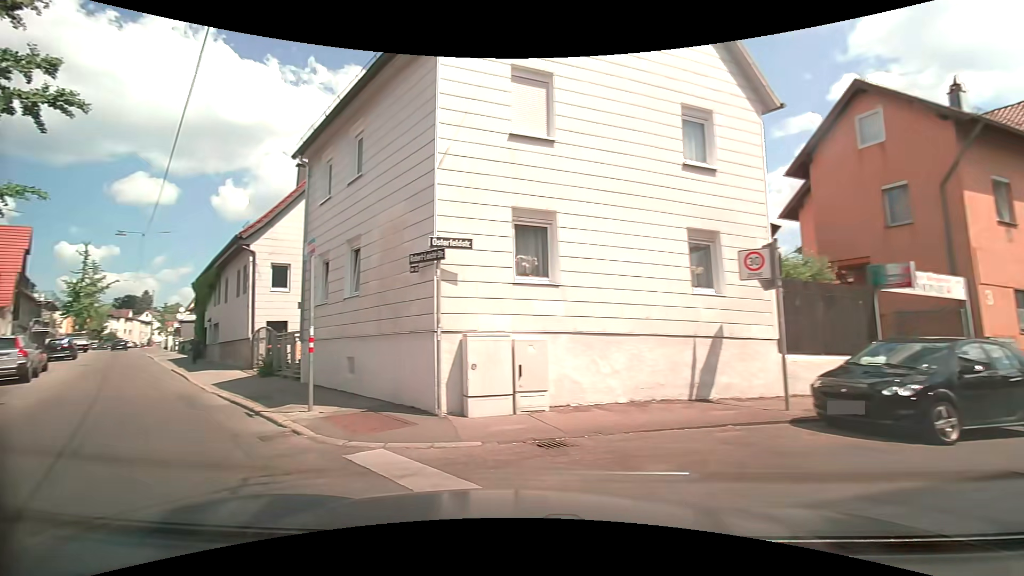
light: Day
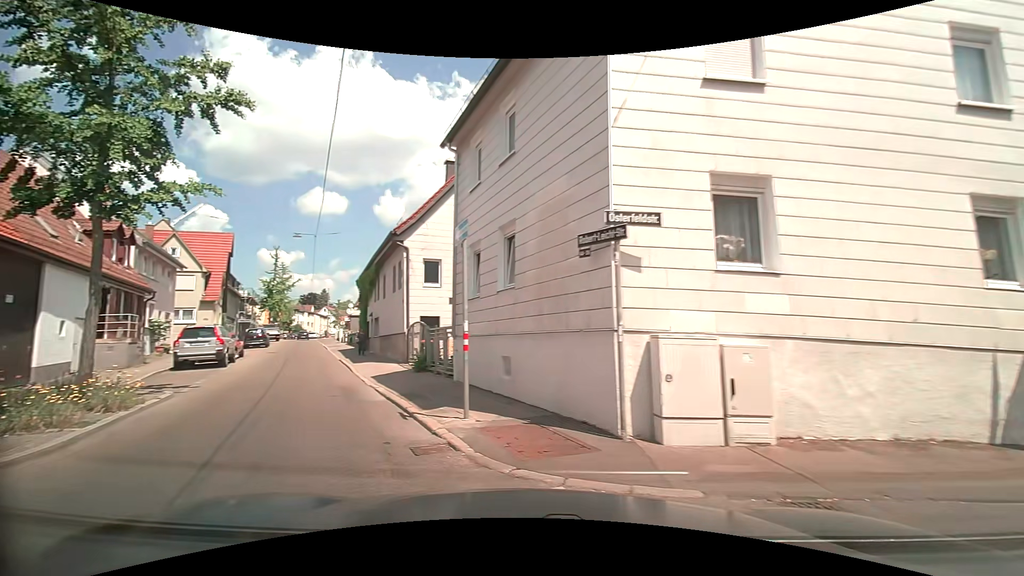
(-0.3, +1.8) m; -15°
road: residential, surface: asphalt
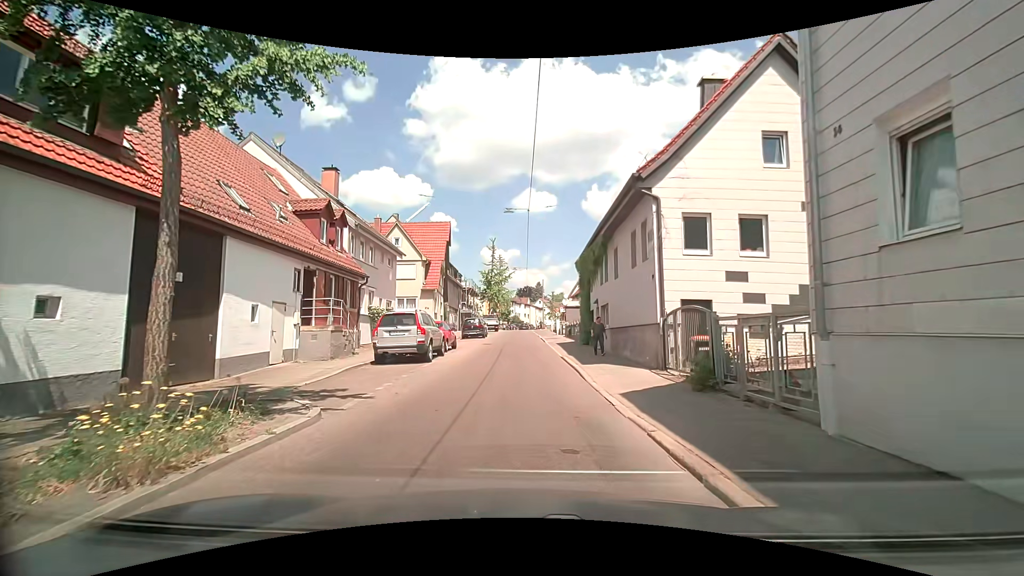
(-2.2, +6.5) m; -26°
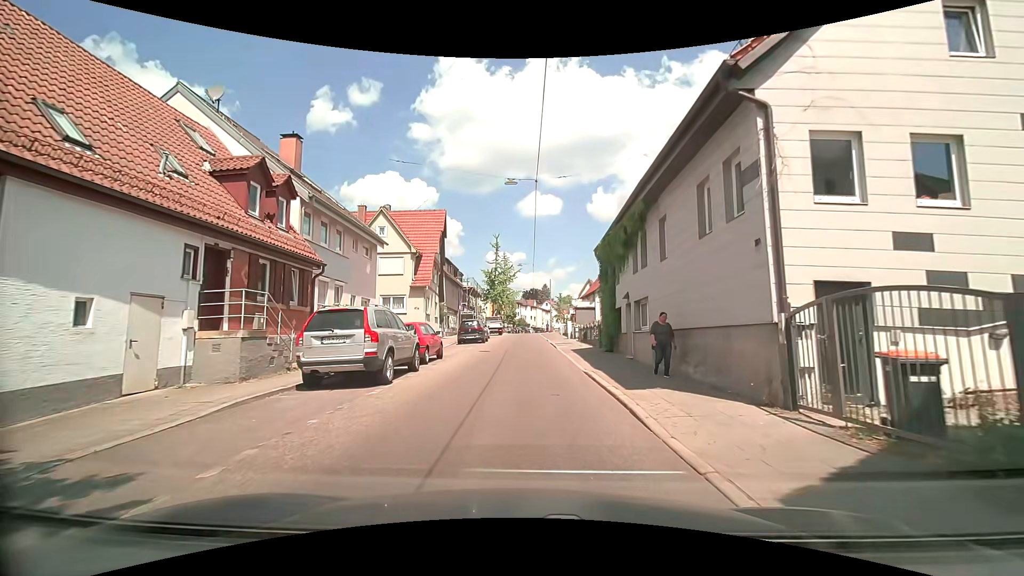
(-0.1, +6.1) m; +1°
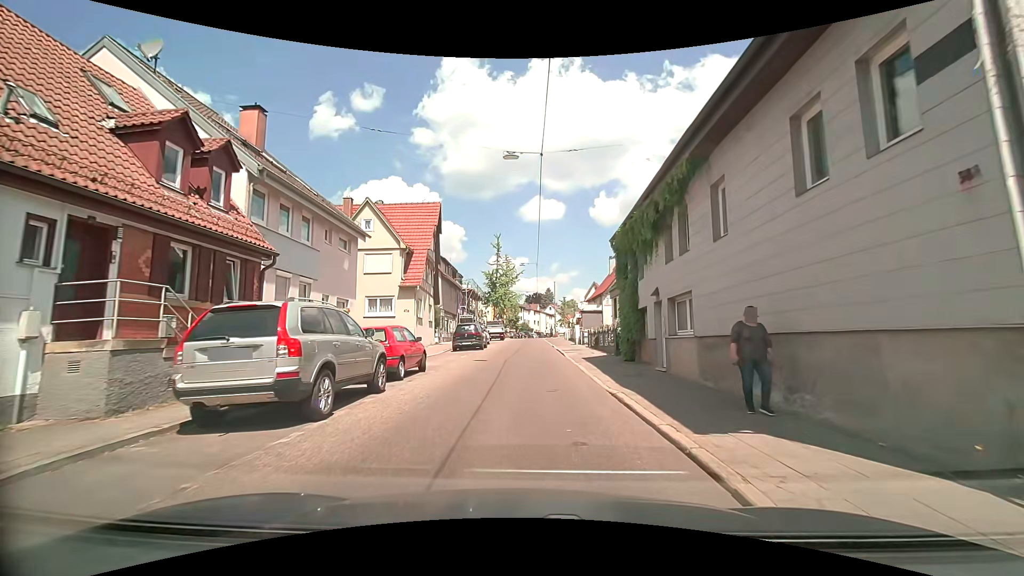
(-0.1, +3.9) m; -2°
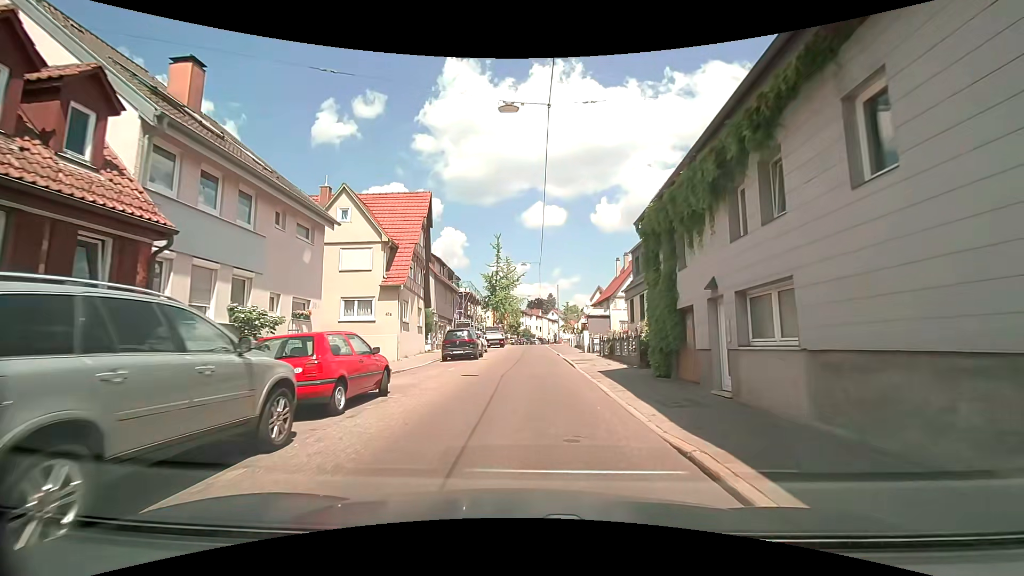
(0.0, +4.4) m; 0°
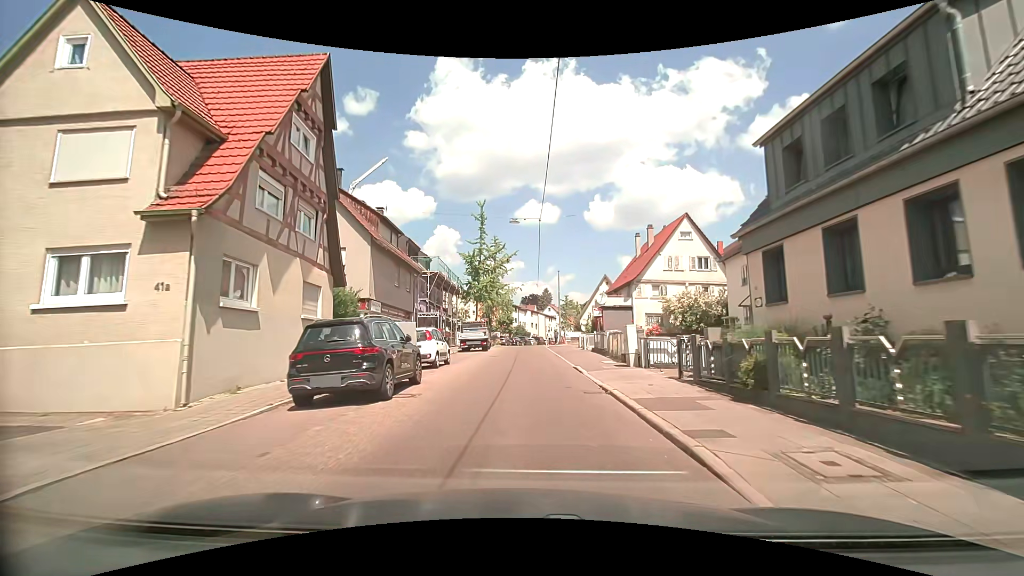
(0.0, +16.0) m; +1°
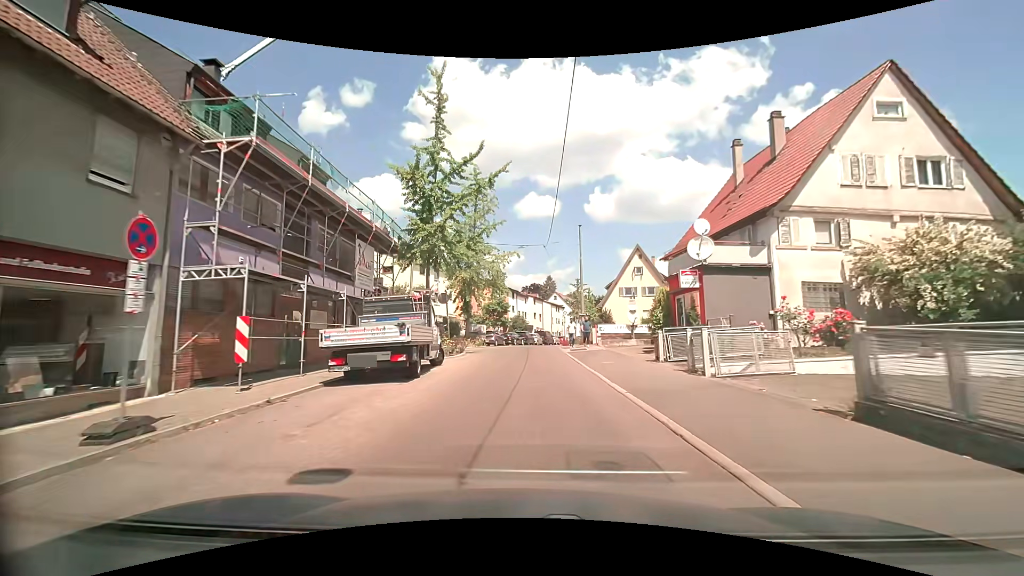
(-0.2, +25.0) m; -1°
(0, +10) (0, +20) (0, +30) (+1, +40) (+2, +50) (+4, +60) (+7, +69) (+9, +79) (+12, +89) (+15, +98) m
